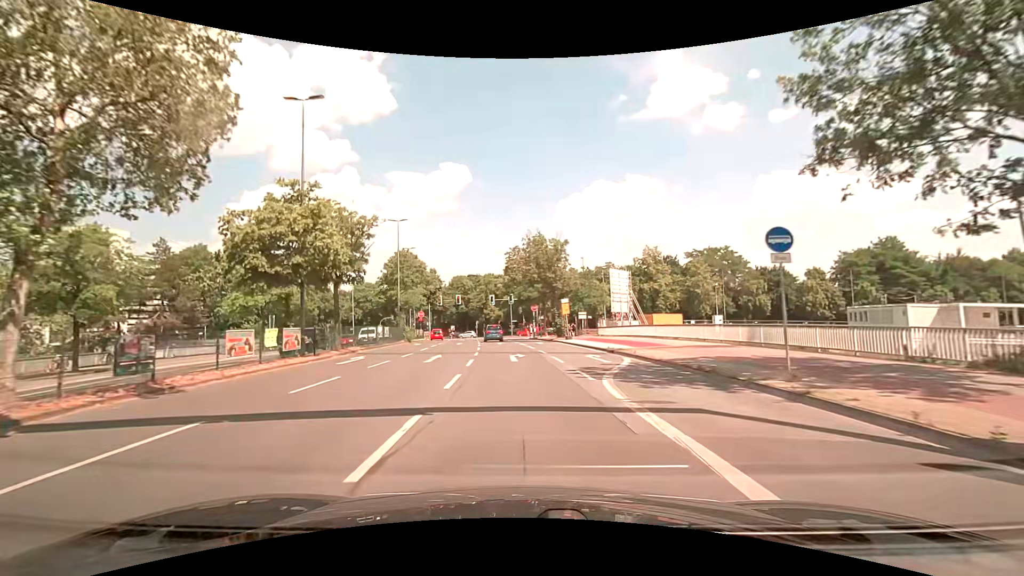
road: secondary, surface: asphalt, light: Day
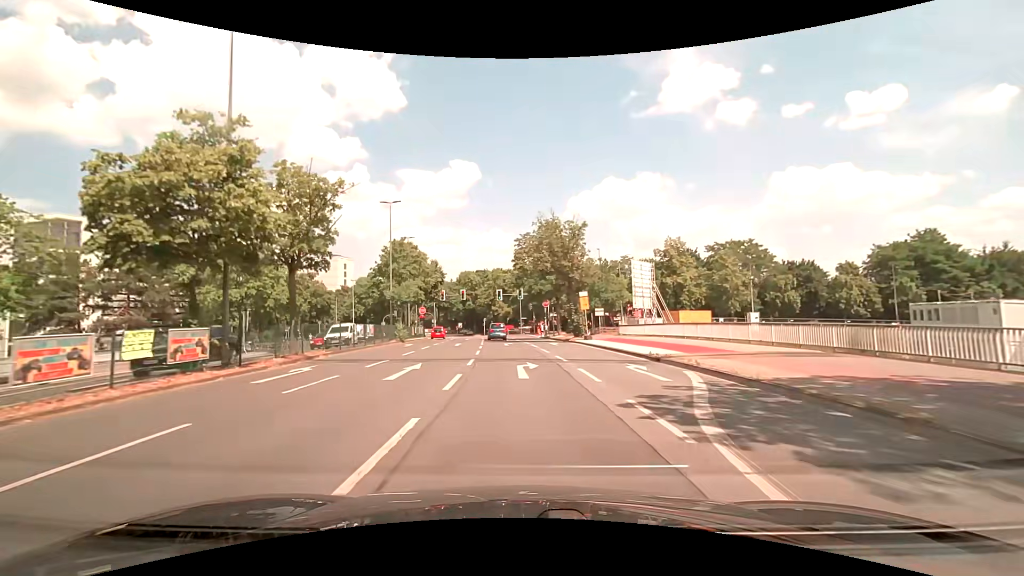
(-0.1, +6.6) m; -2°
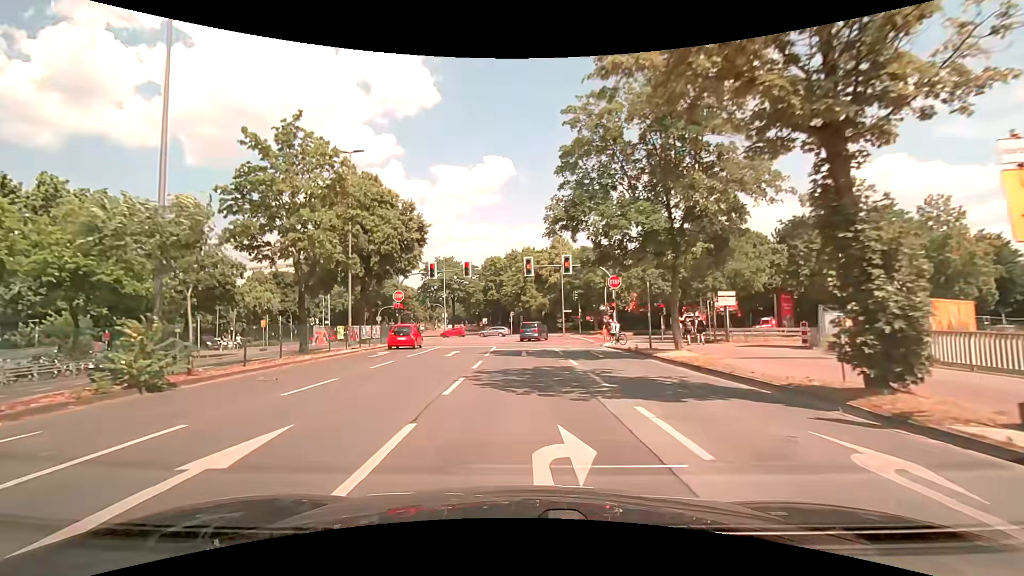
(-0.6, +30.4) m; -3°
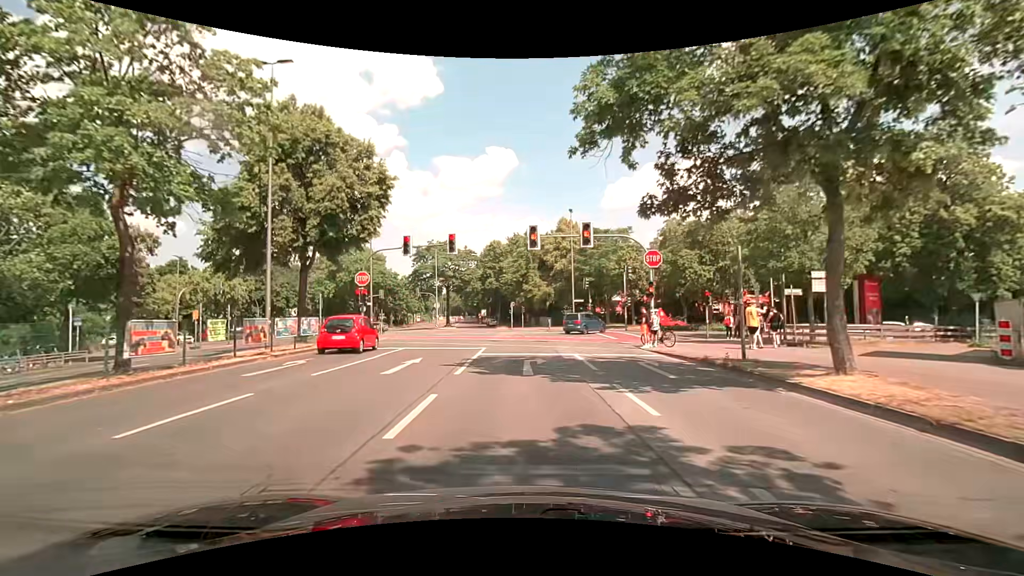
(0.0, +9.9) m; 0°
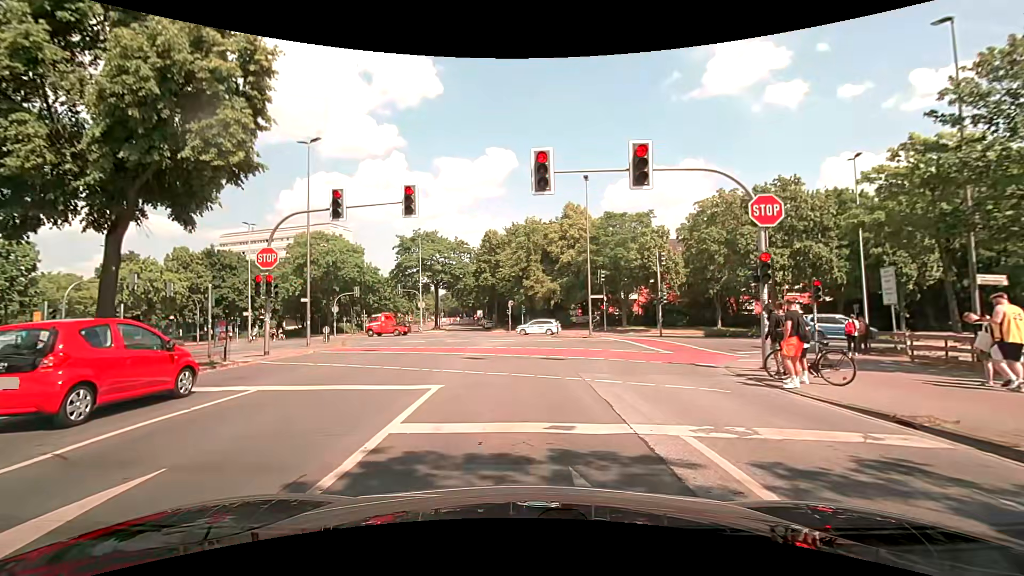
(0.0, +11.6) m; -1°
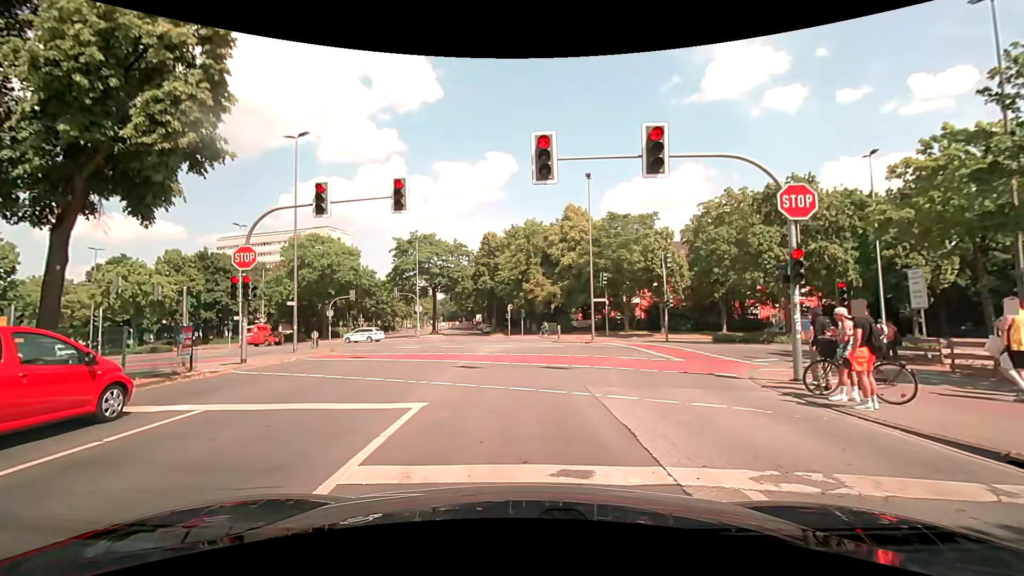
(0.0, +1.5) m; 0°
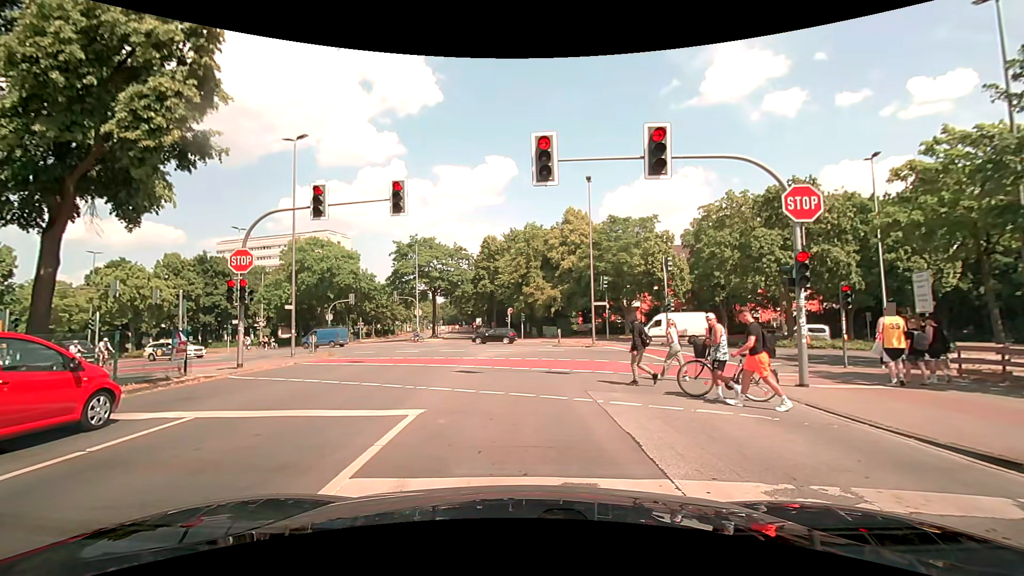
(0.0, +0.3) m; 0°
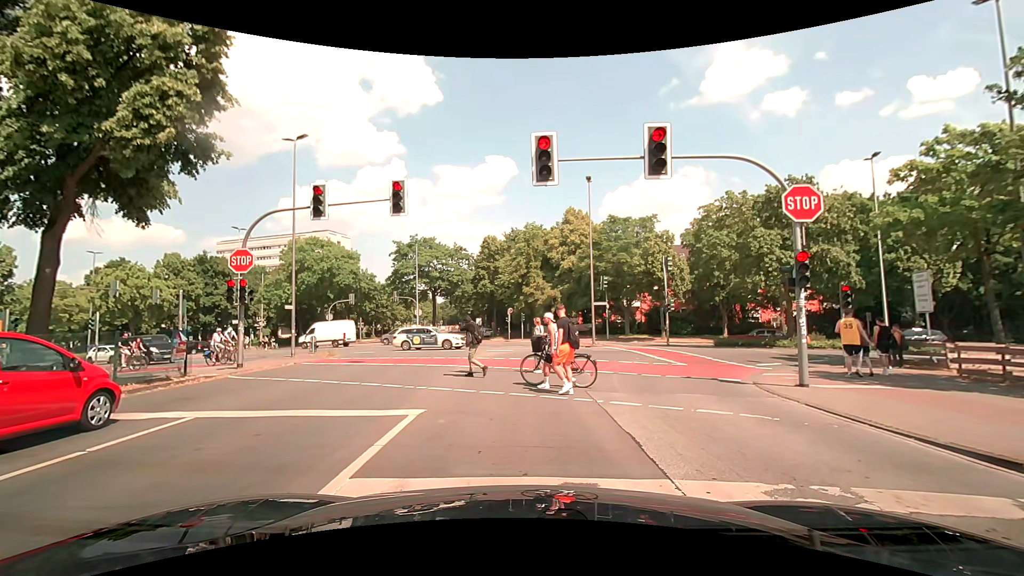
(0.0, 0.0) m; 0°
